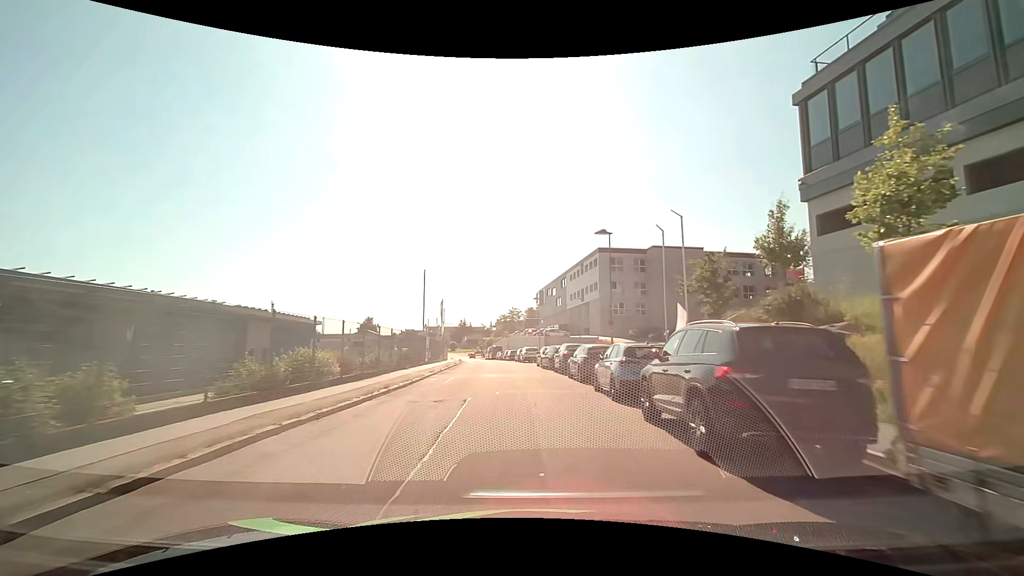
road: tertiary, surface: asphalt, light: Day
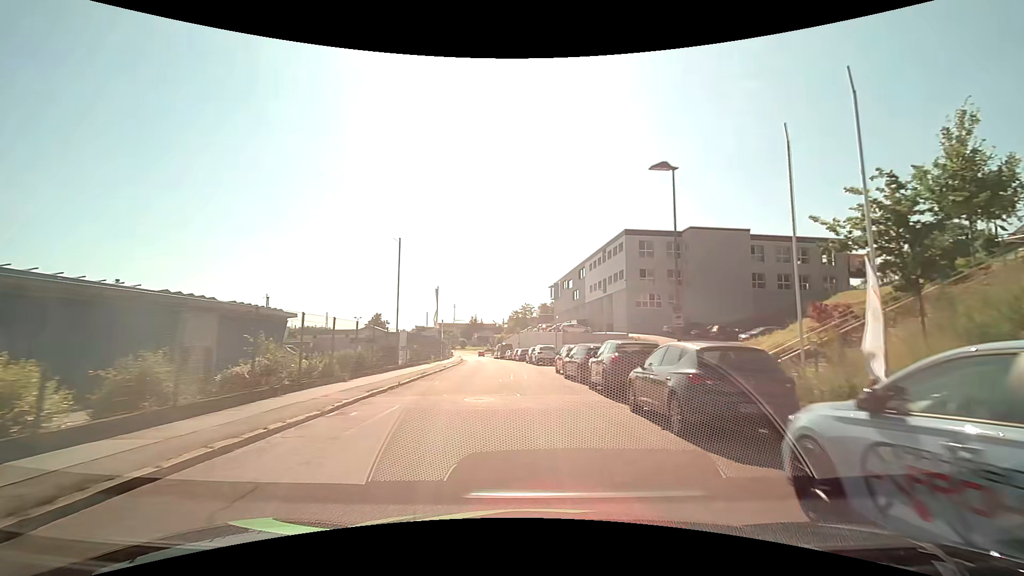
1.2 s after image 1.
(0.0, +11.1) m; 0°
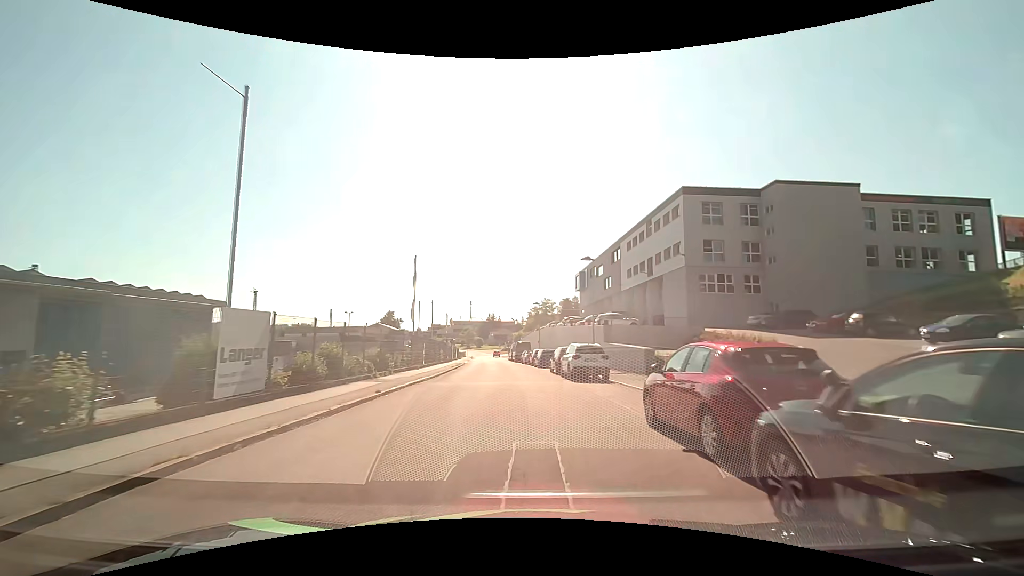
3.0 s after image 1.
(-0.4, +17.1) m; -2°
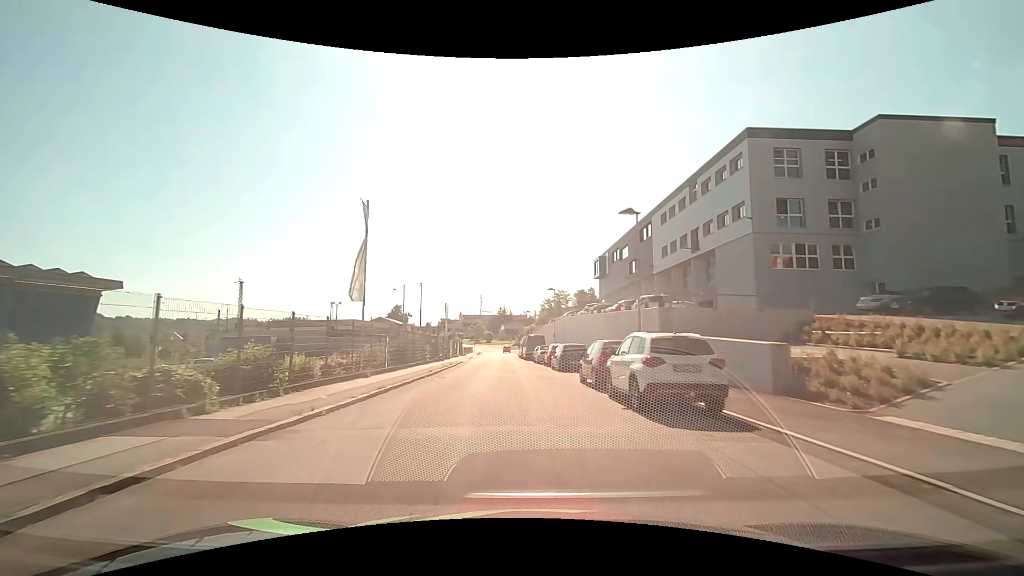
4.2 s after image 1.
(-0.2, +11.8) m; -2°
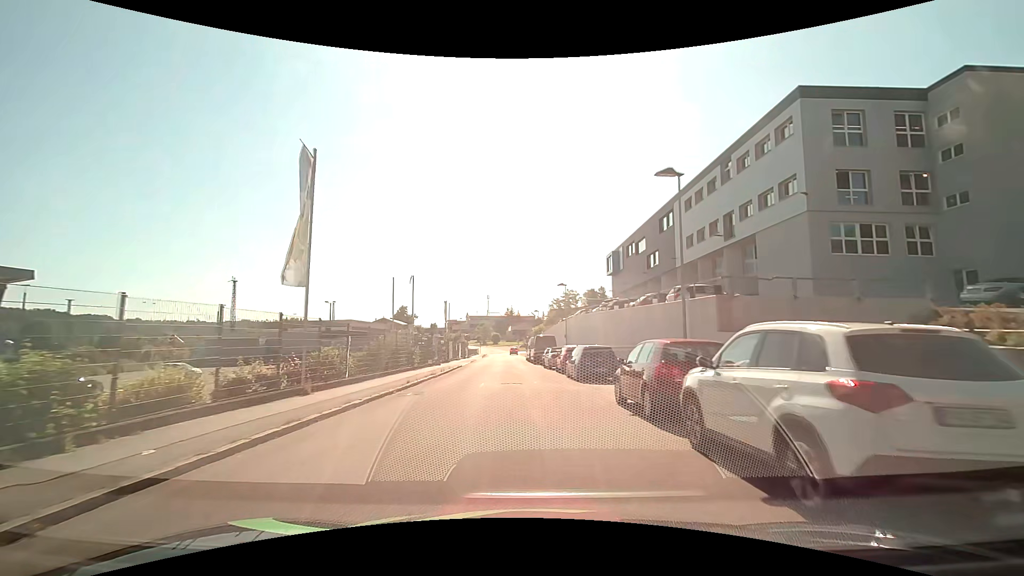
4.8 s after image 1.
(0.0, +6.0) m; -1°
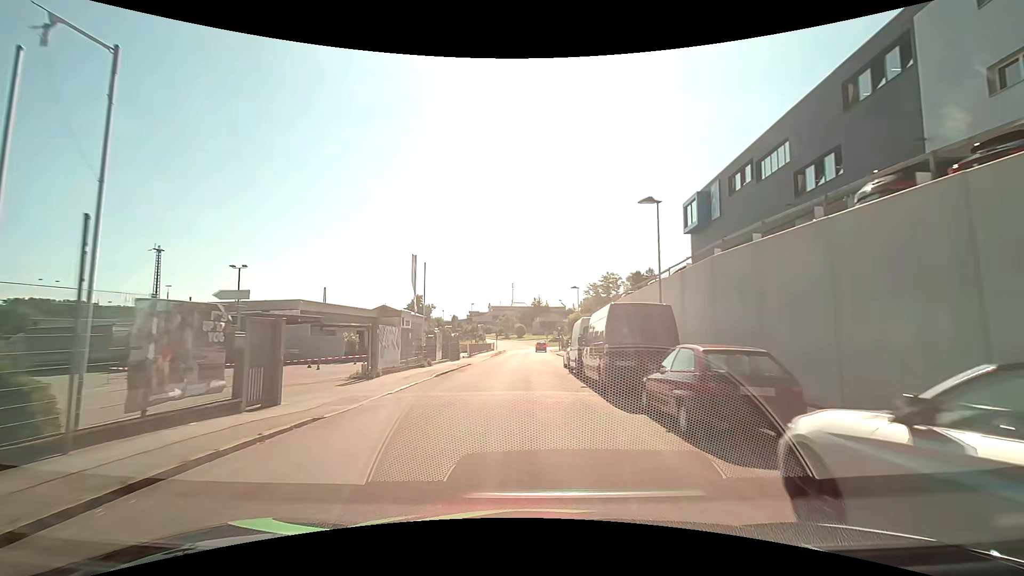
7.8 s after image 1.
(-0.9, +30.3) m; -4°
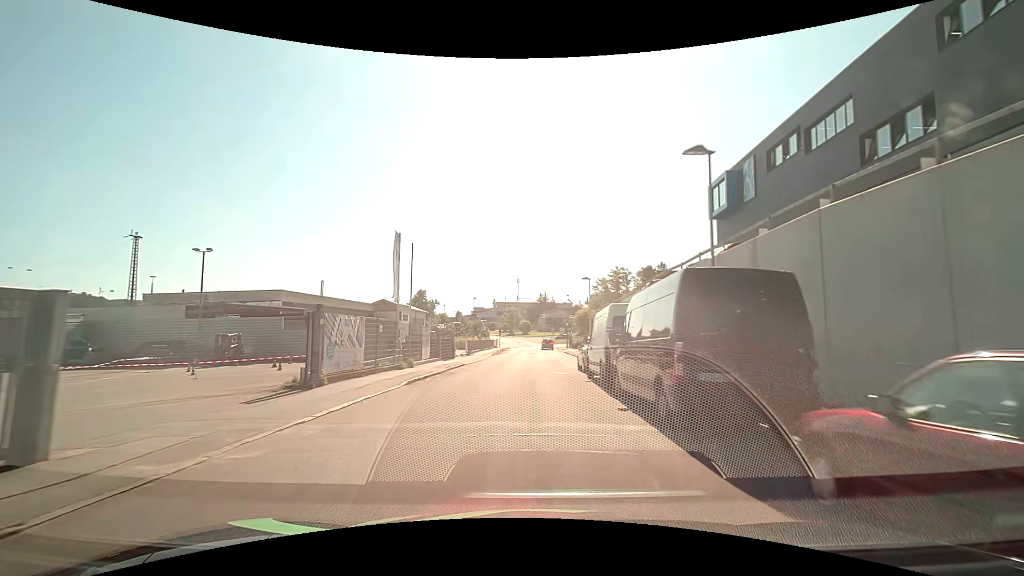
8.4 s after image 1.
(0.0, +6.0) m; 0°
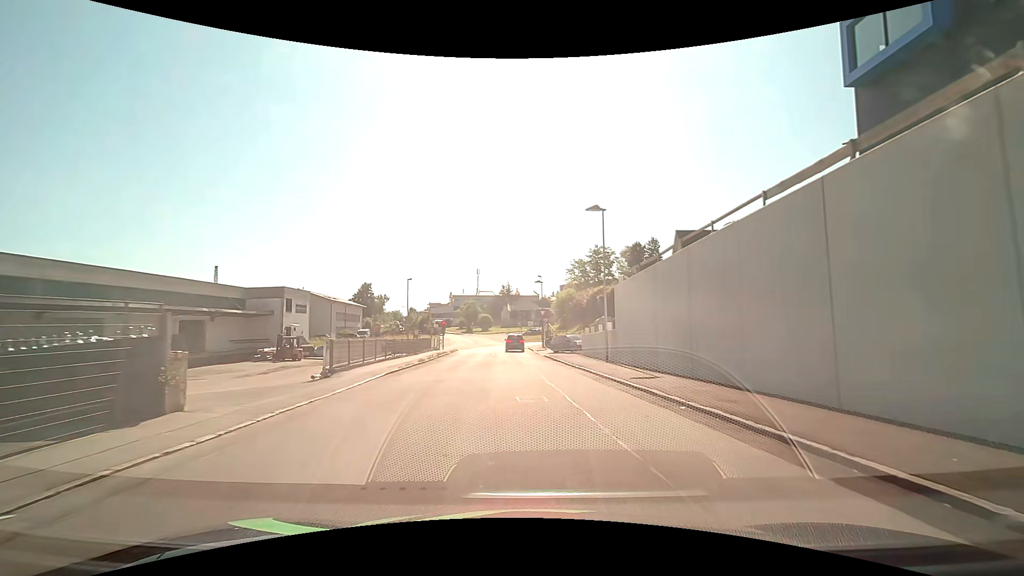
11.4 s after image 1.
(+0.3, +27.9) m; +4°
(0, +10) (0, +20) (0, +30) (-1, +40) (-2, +50) (-3, +60) (-4, +70) (-11, +76) (-21, +78) (-31, +78) m
